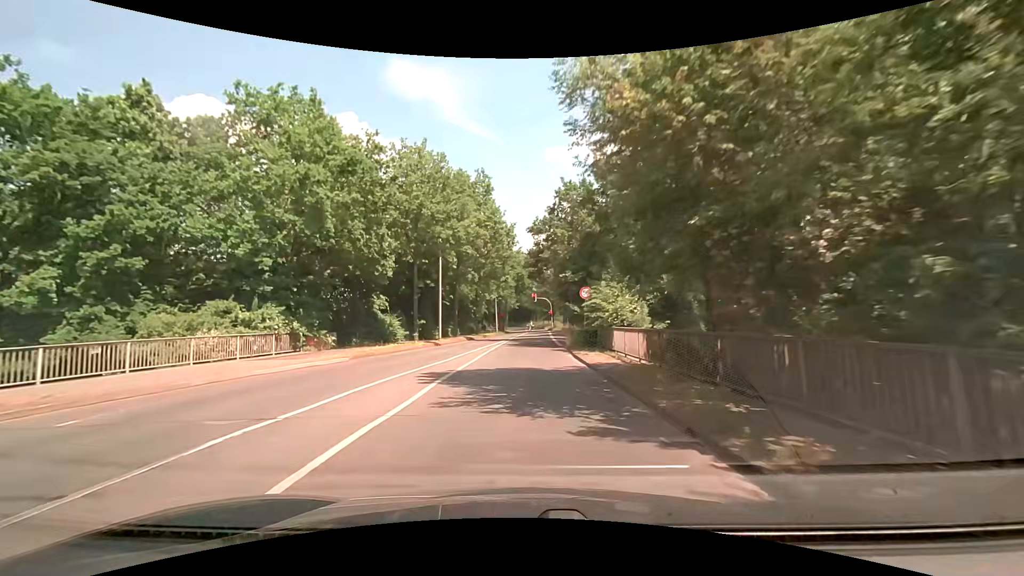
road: secondary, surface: asphalt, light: Day
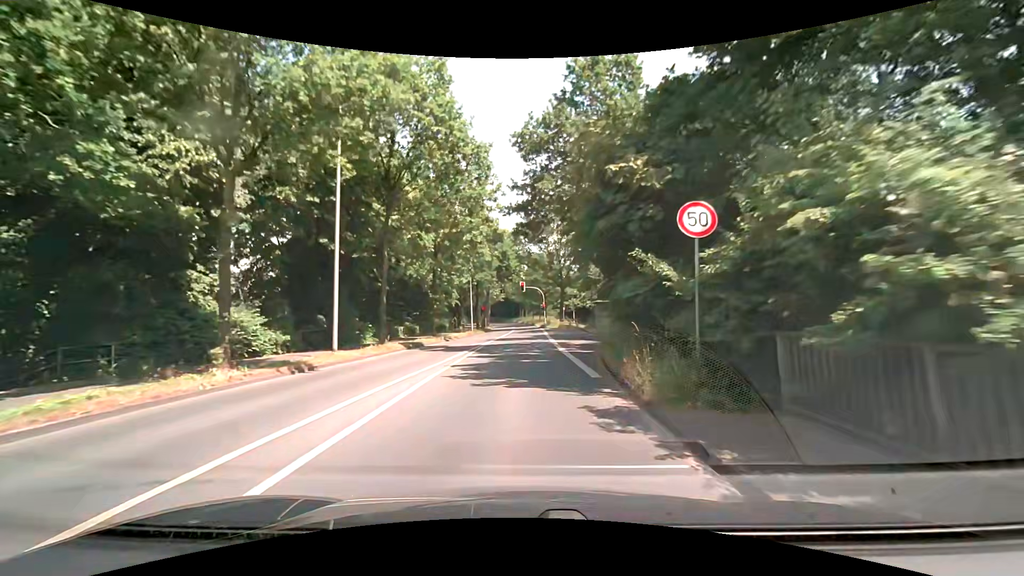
(+0.2, +18.0) m; +2°
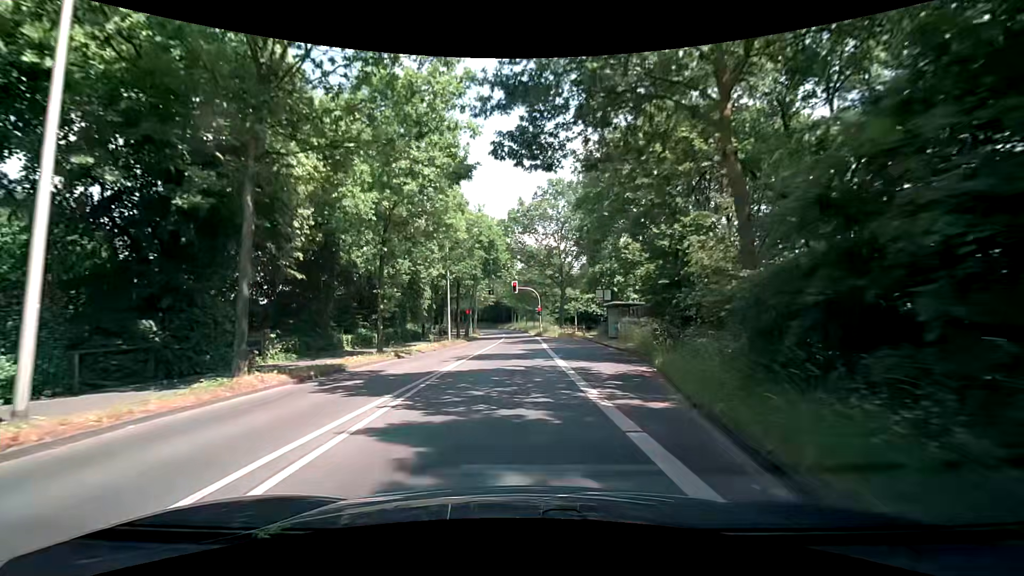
(0.0, +10.8) m; 0°
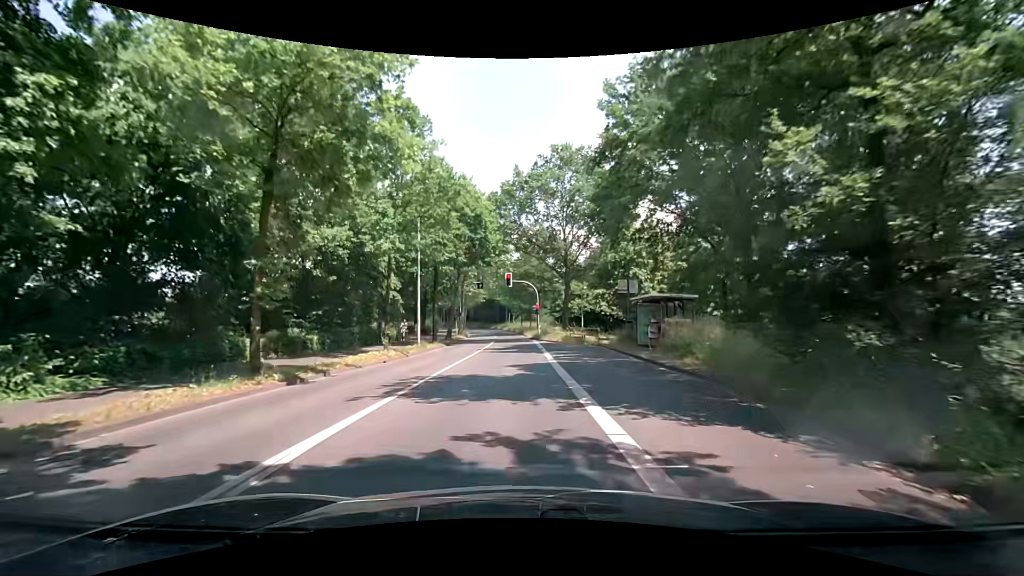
(+0.2, +9.8) m; +1°
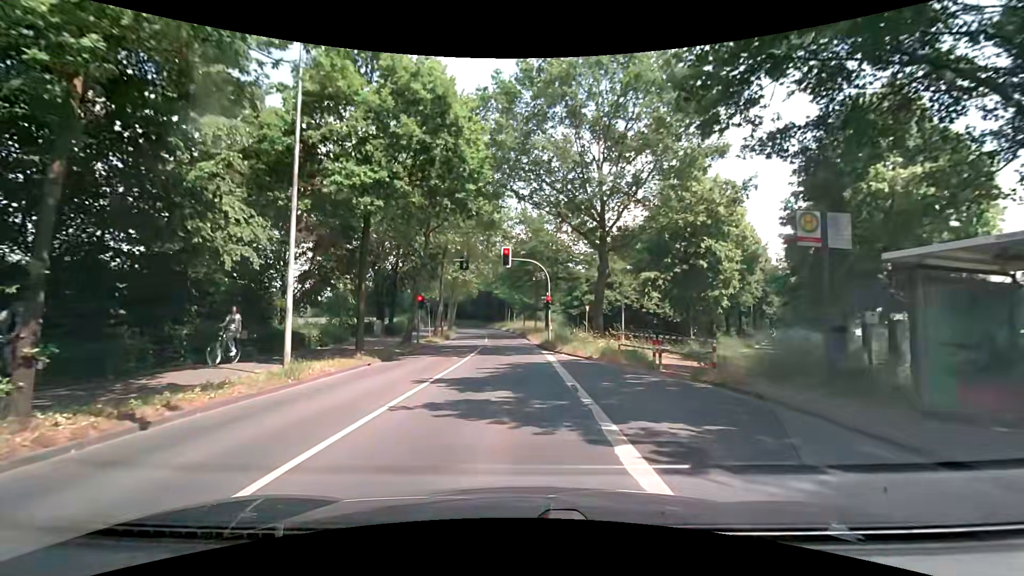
(+0.1, +16.7) m; +1°
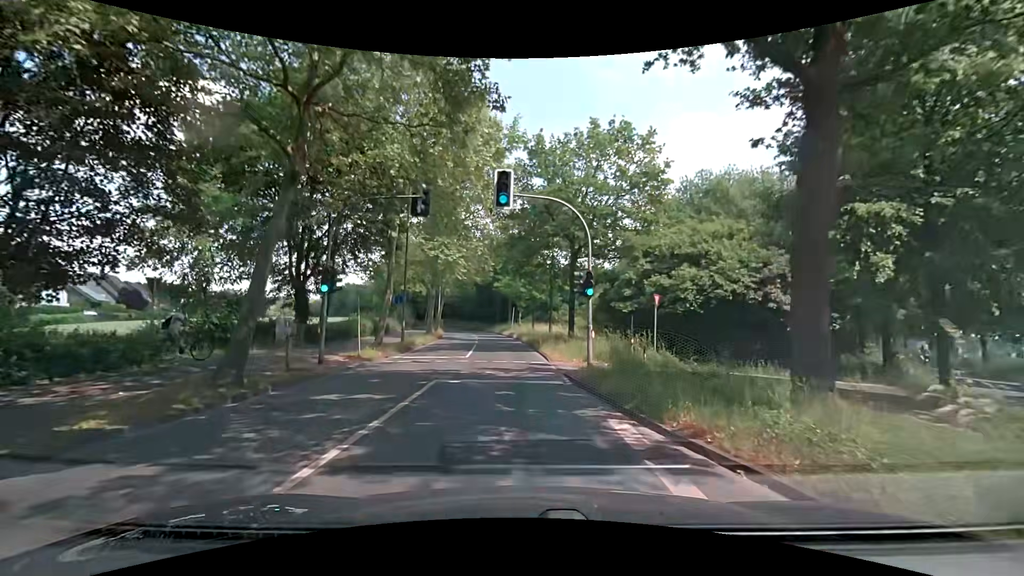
(-0.5, +17.5) m; -1°
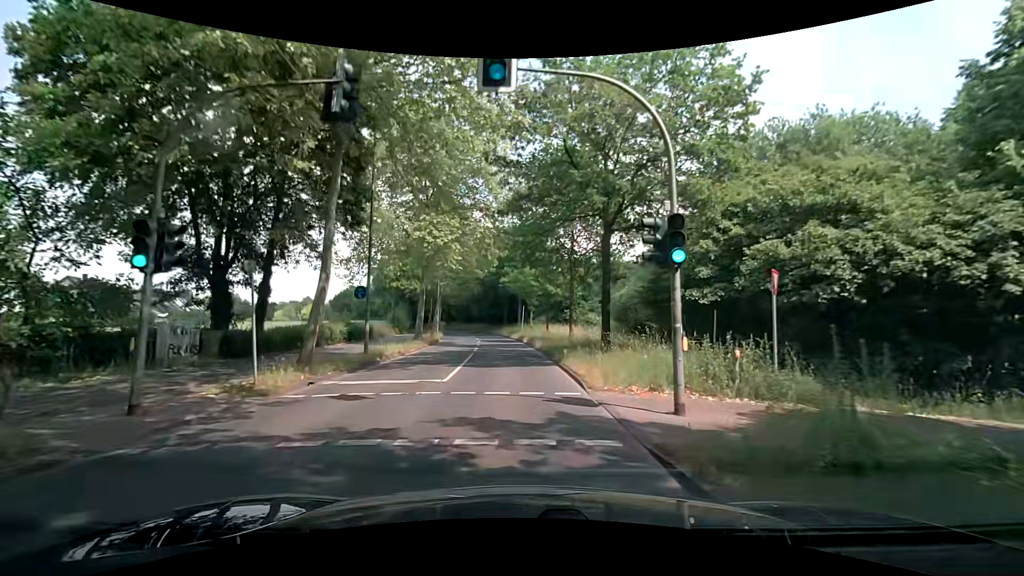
(-0.1, +8.7) m; -1°
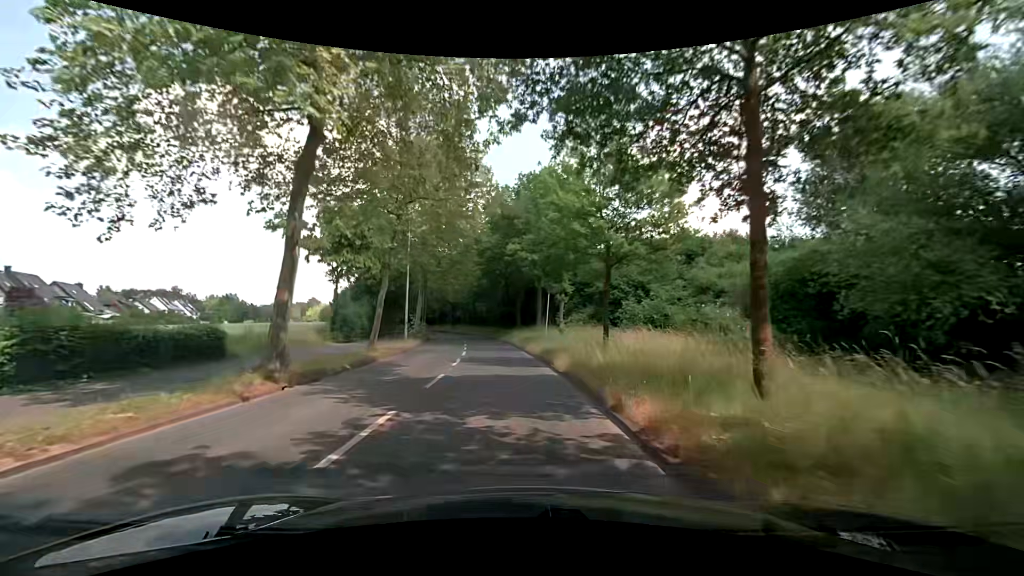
(-0.5, +22.2) m; -2°
(0, +10) (-1, +20) (-1, +30) (-3, +40) (-4, +50) (-6, +60) (-7, +69) (-10, +79) (-12, +89) (-15, +99) m
